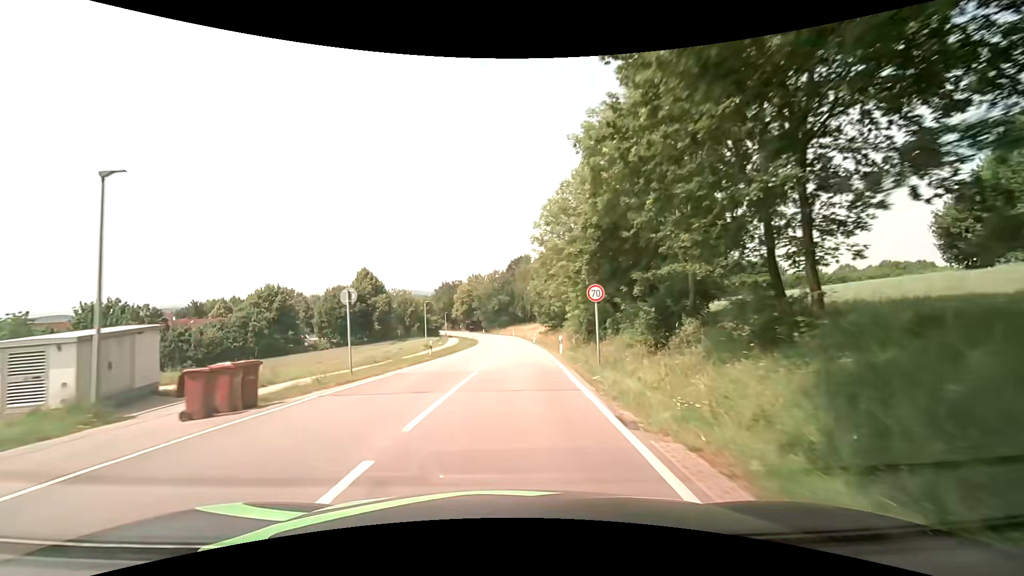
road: secondary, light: Day
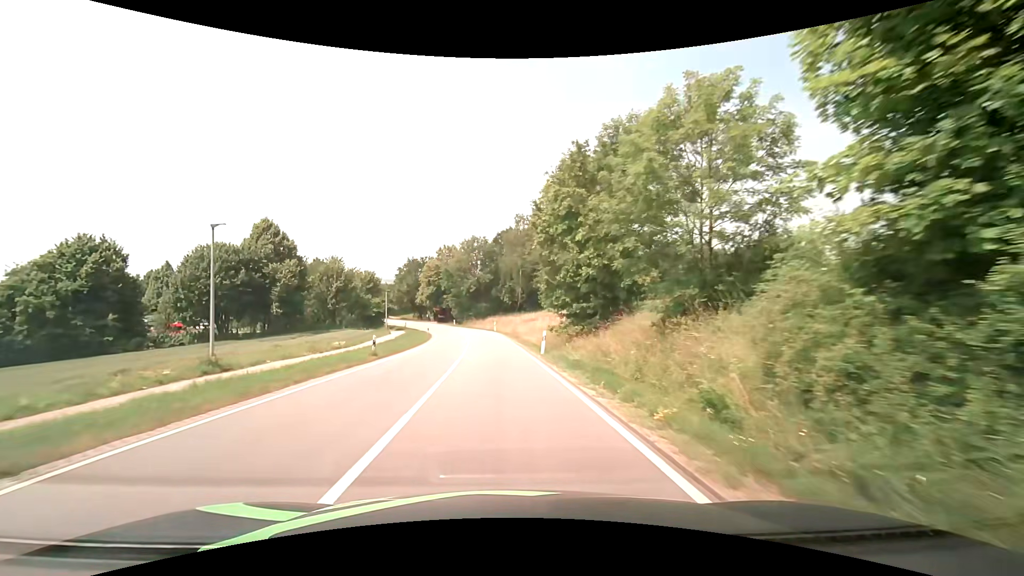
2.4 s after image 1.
(+1.1, +36.9) m; +2°
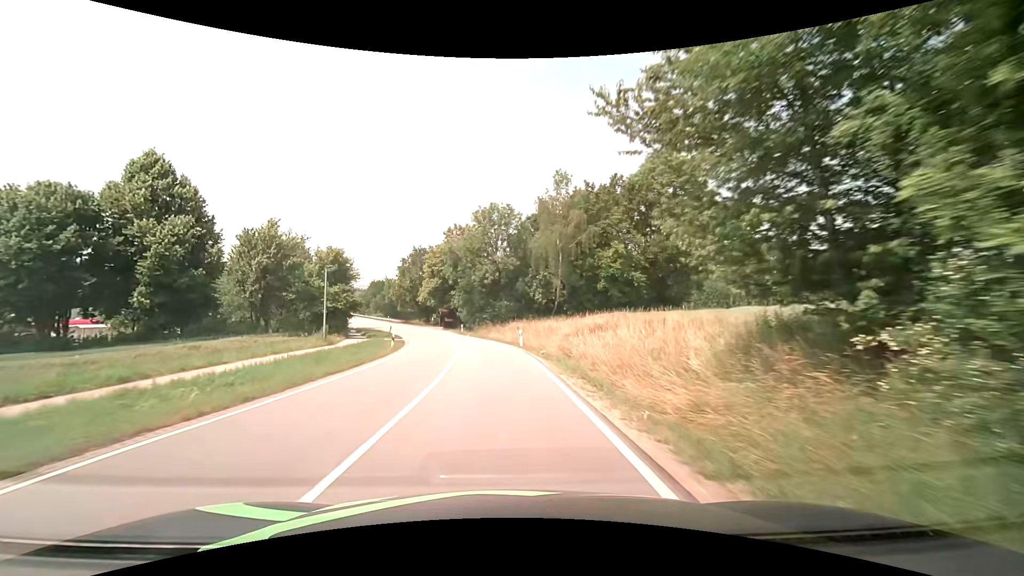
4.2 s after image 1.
(-0.6, +27.9) m; -3°
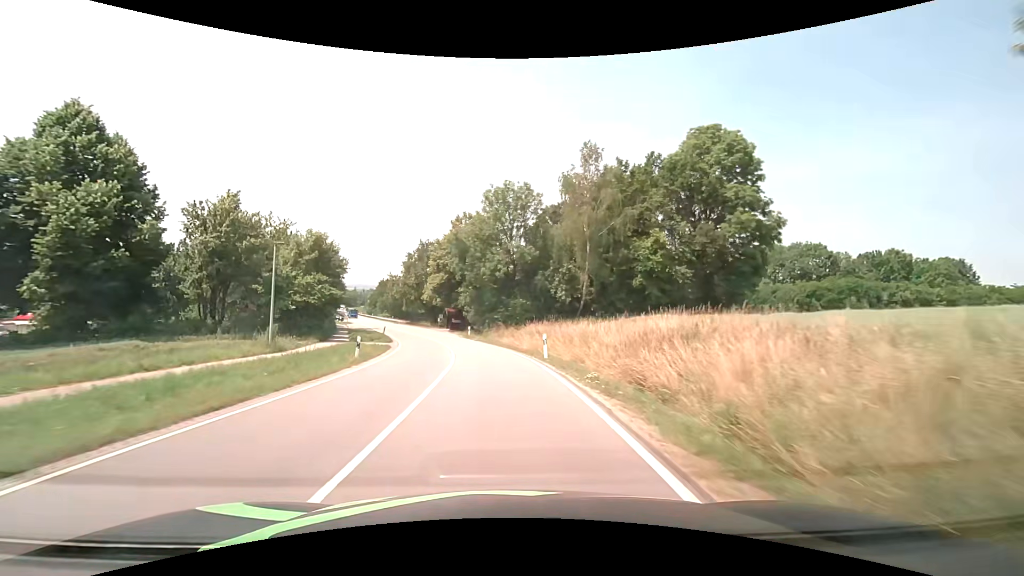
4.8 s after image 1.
(-0.1, +9.8) m; -1°
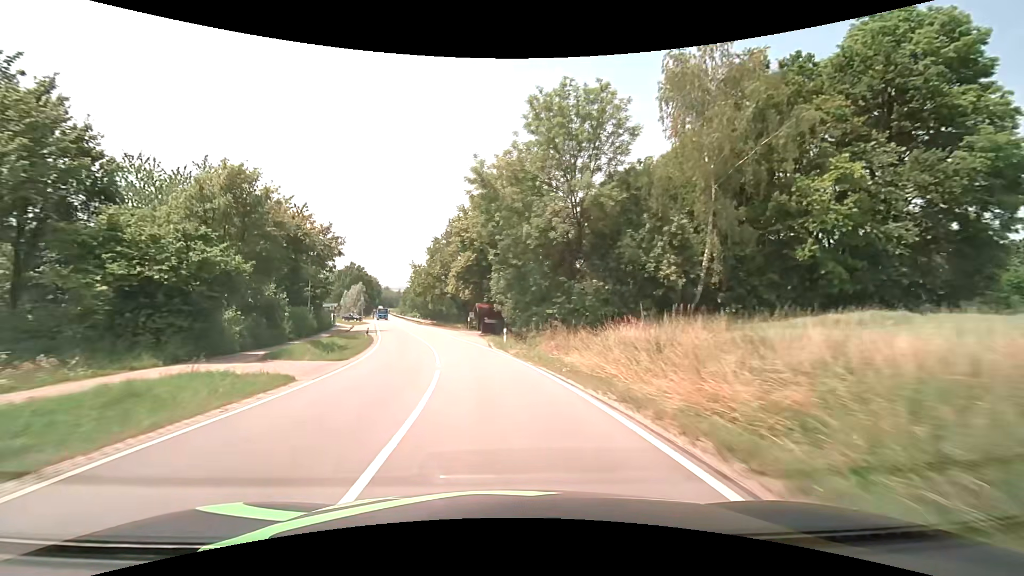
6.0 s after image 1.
(-0.9, +20.2) m; -5°
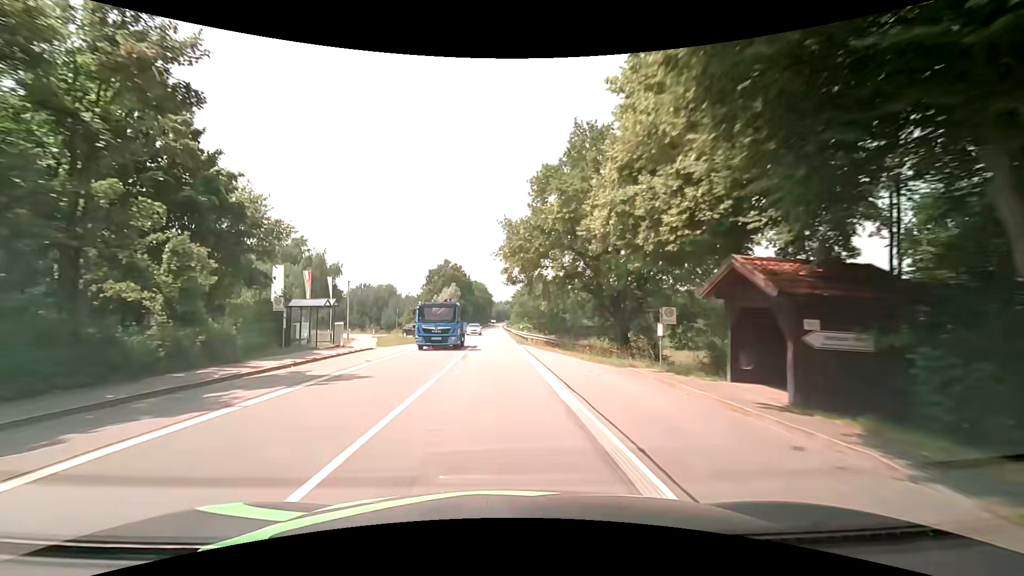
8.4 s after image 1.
(-5.4, +41.2) m; -14°
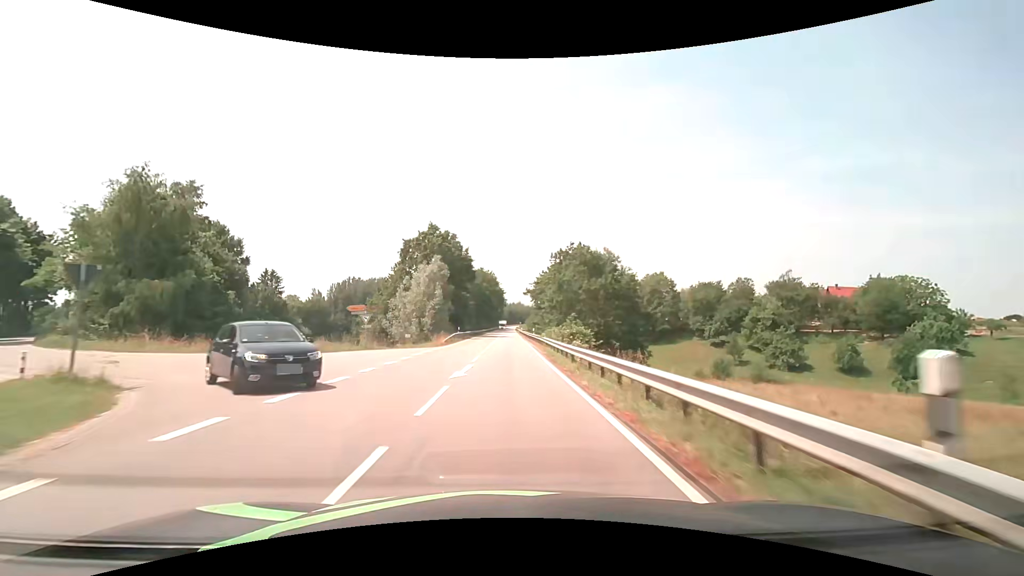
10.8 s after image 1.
(-1.1, +42.2) m; -1°
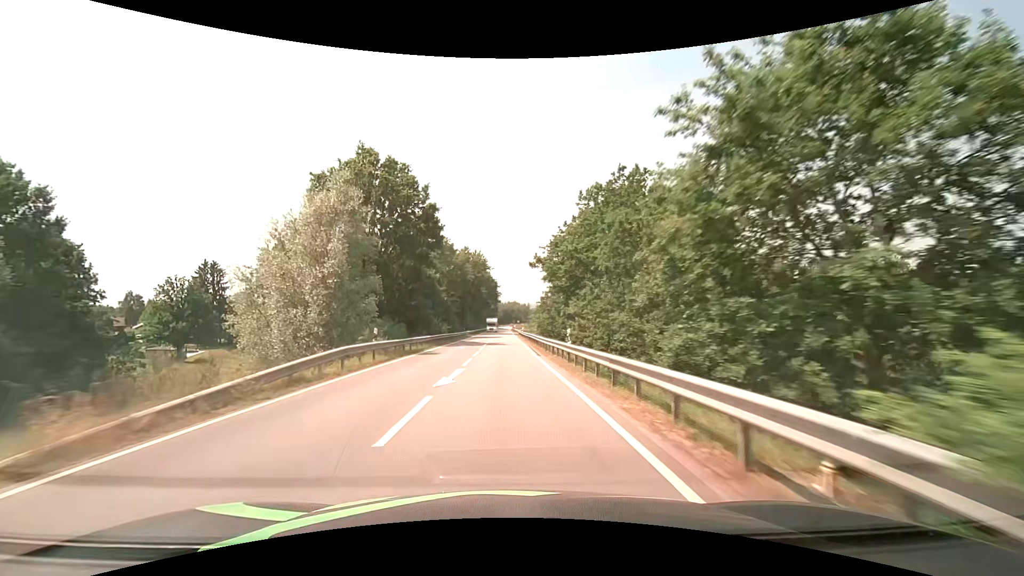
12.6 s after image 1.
(0.0, +31.9) m; 0°
(0, +10) (0, +20) (0, +30) (0, +40) (0, +50) (0, +60) (0, +70) (0, +80) (0, +90) (0, +100) m
